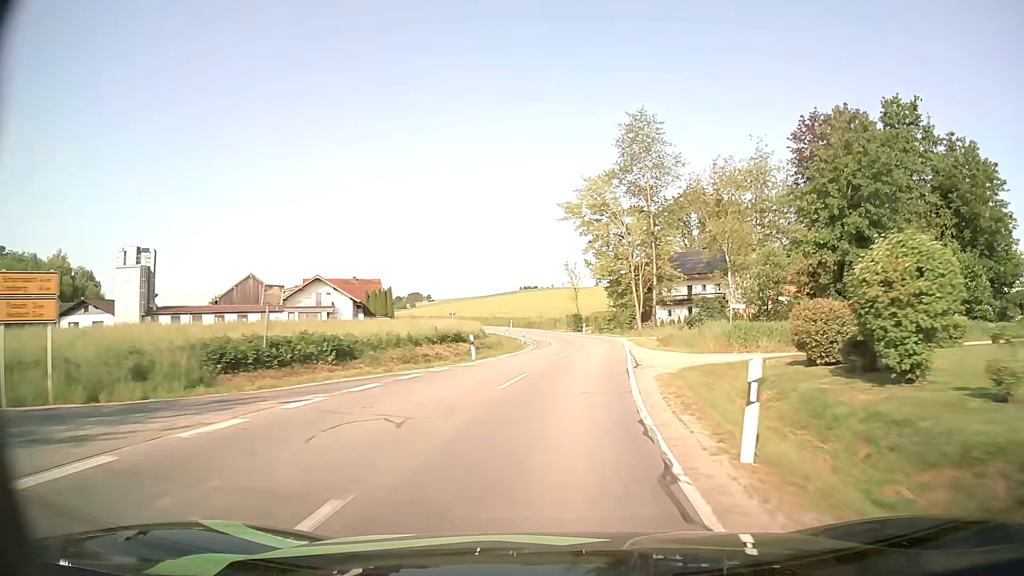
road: secondary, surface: asphalt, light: Day
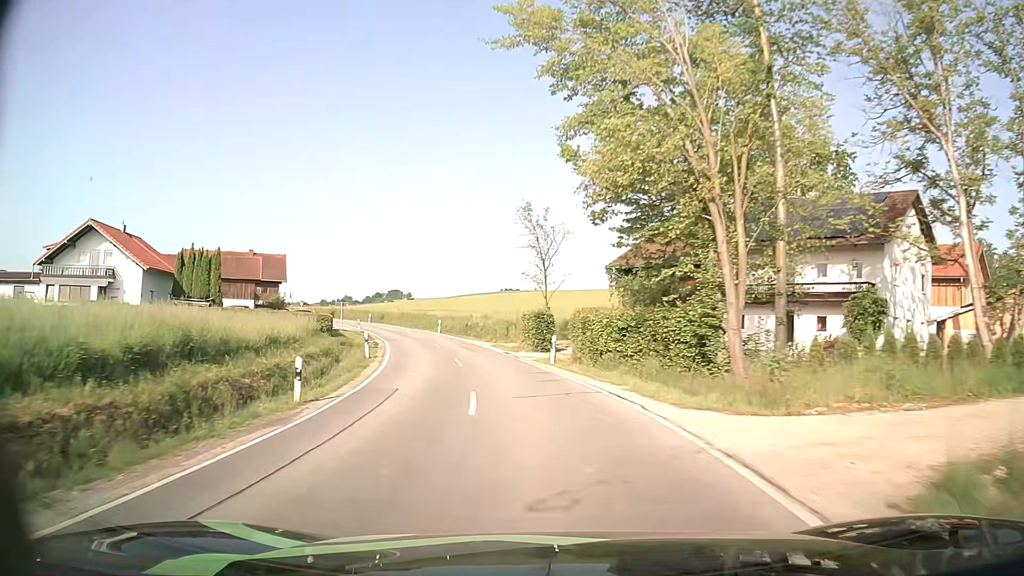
(+2.8, +38.7) m; +2°
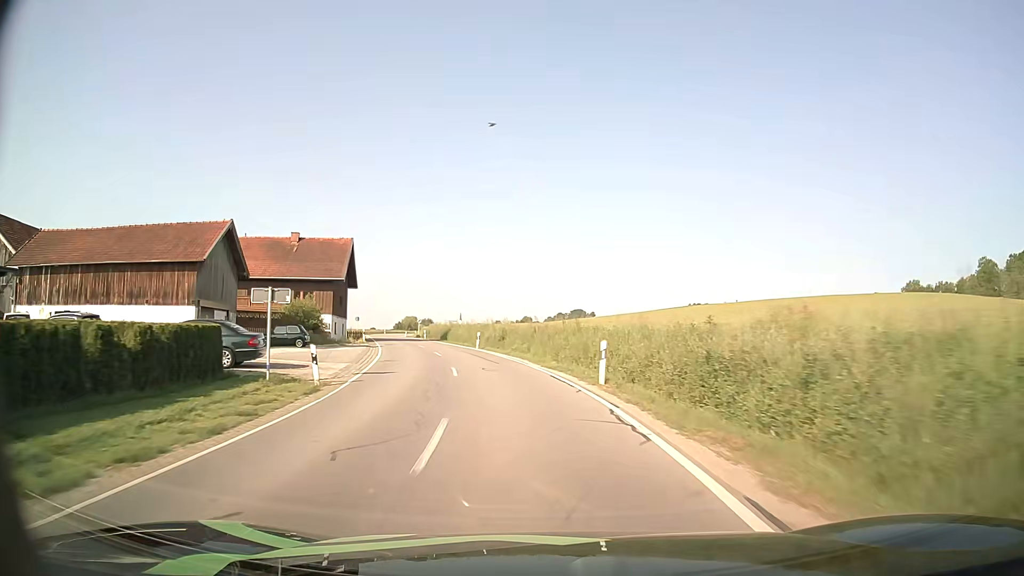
(-5.6, +40.4) m; -16°
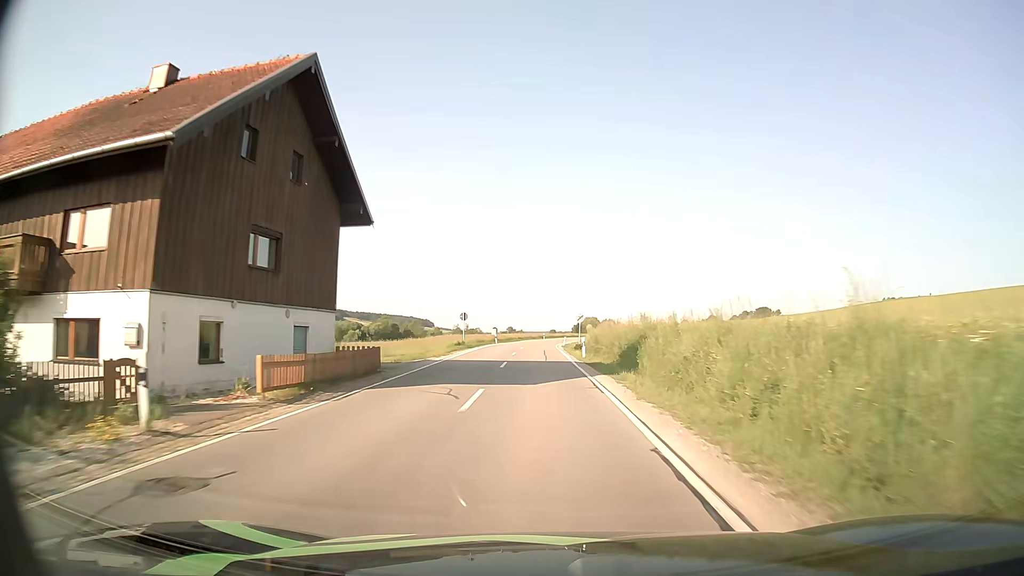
(-6.4, +42.9) m; -15°
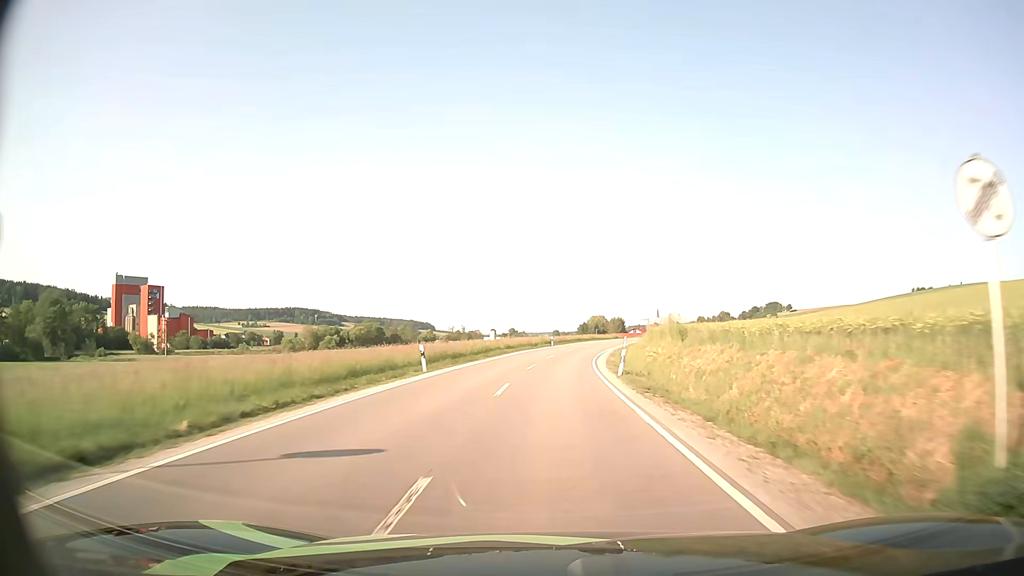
(-1.1, +45.4) m; -1°
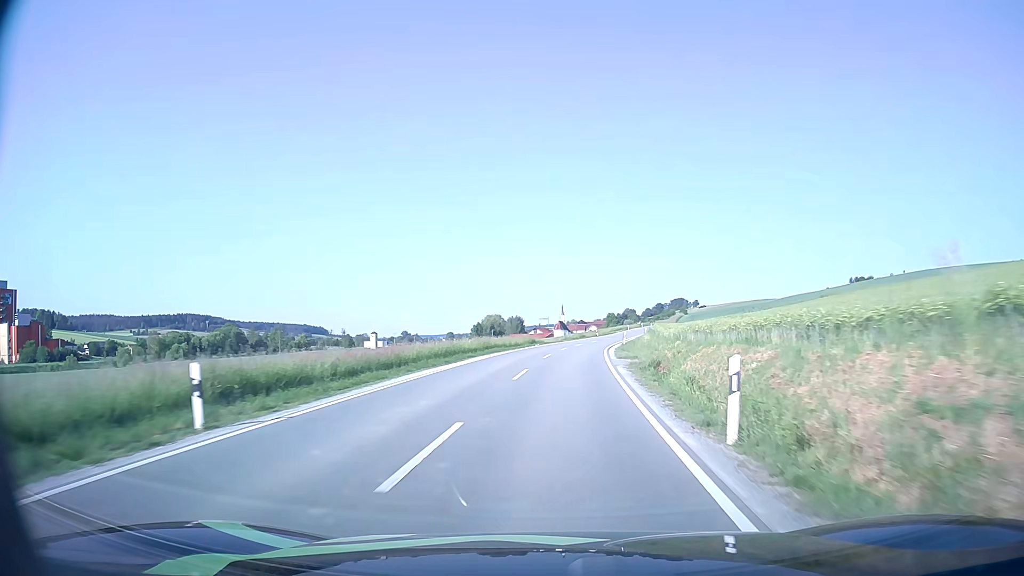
(+3.7, +56.6) m; +9°
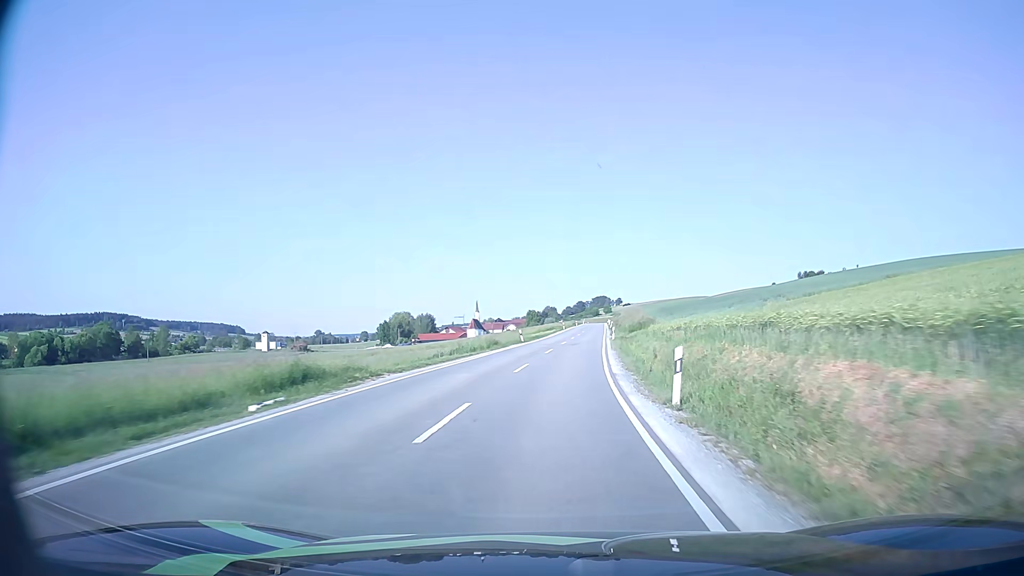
(+2.7, +45.6) m; +7°
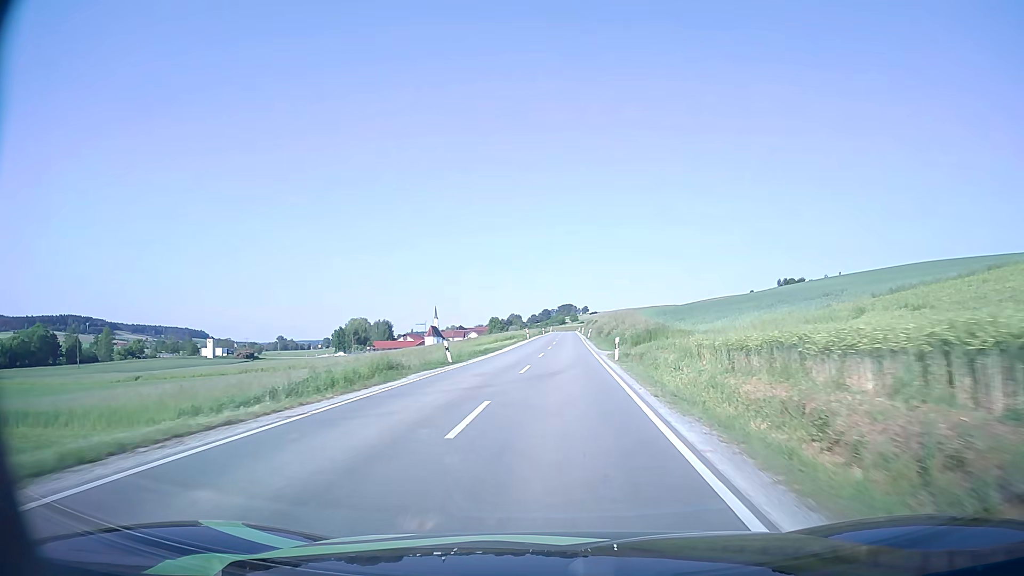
(+0.6, +23.4) m; +3°
(0, +10) (0, +20) (+1, +30) (+1, +40) (+2, +50) (+2, +60) (+2, +70) (+3, +80) (+3, +90) (+4, +100) m
